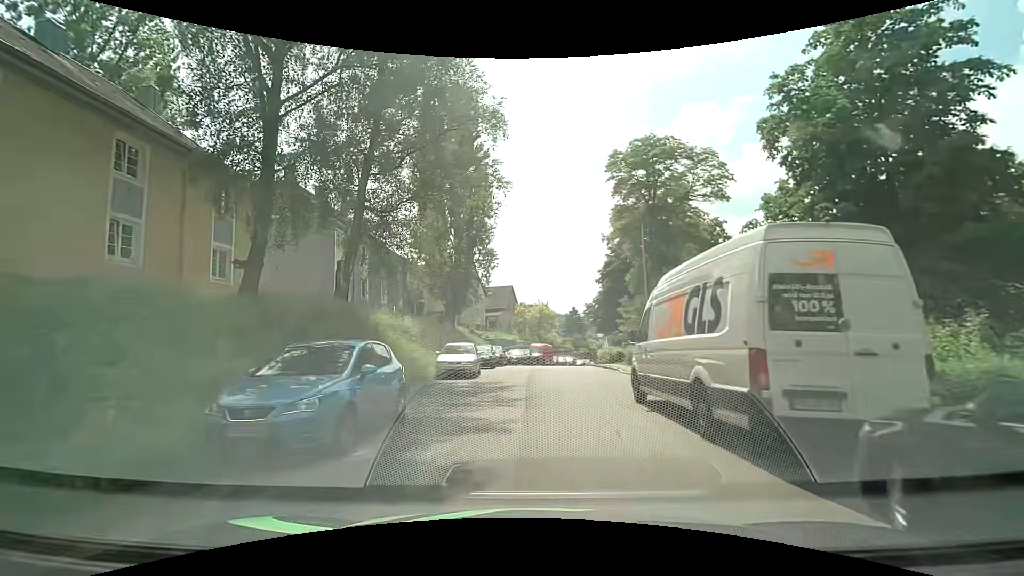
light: Day
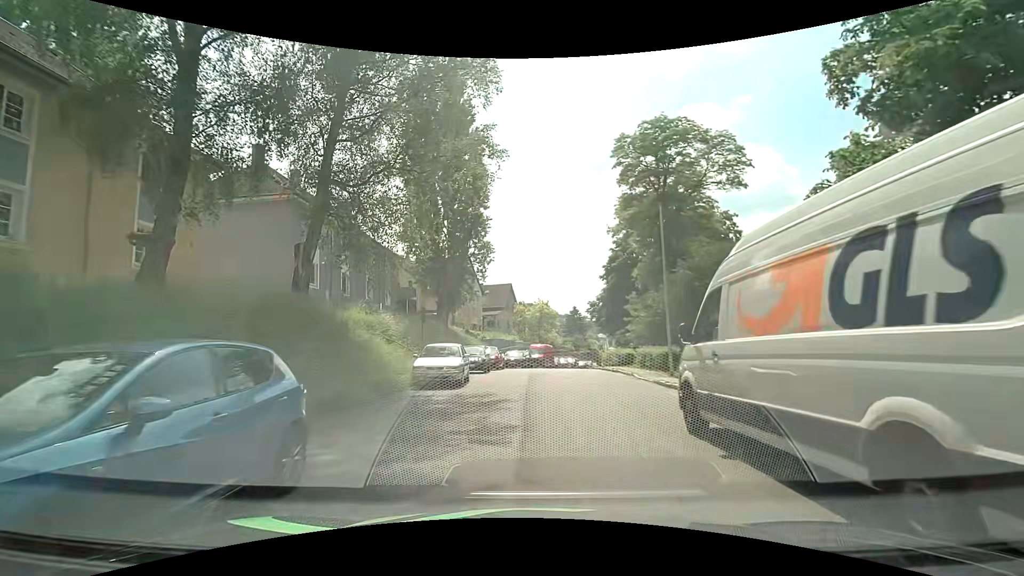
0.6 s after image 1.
(+0.1, +4.0) m; +1°
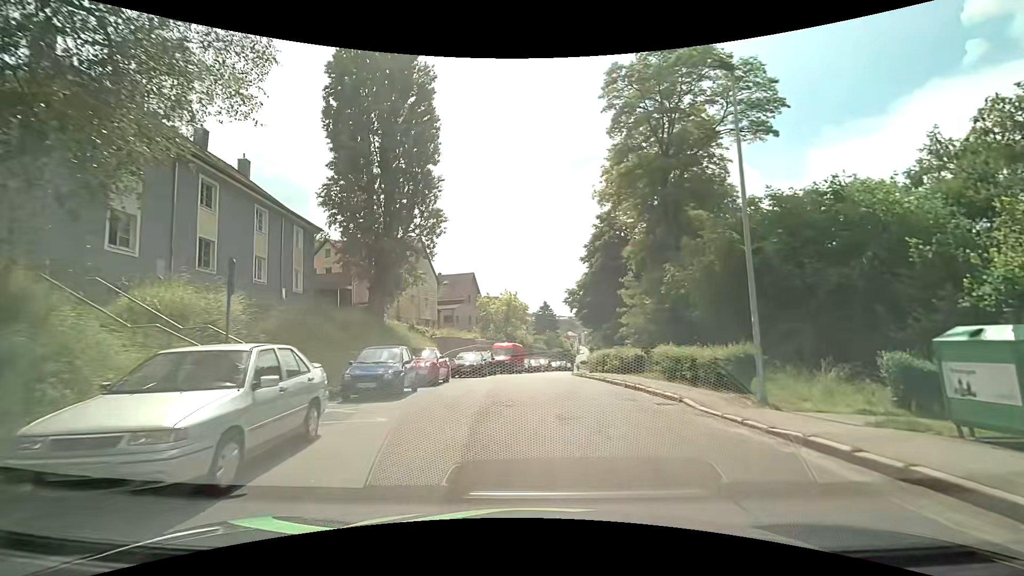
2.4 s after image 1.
(+0.2, +11.4) m; +4°
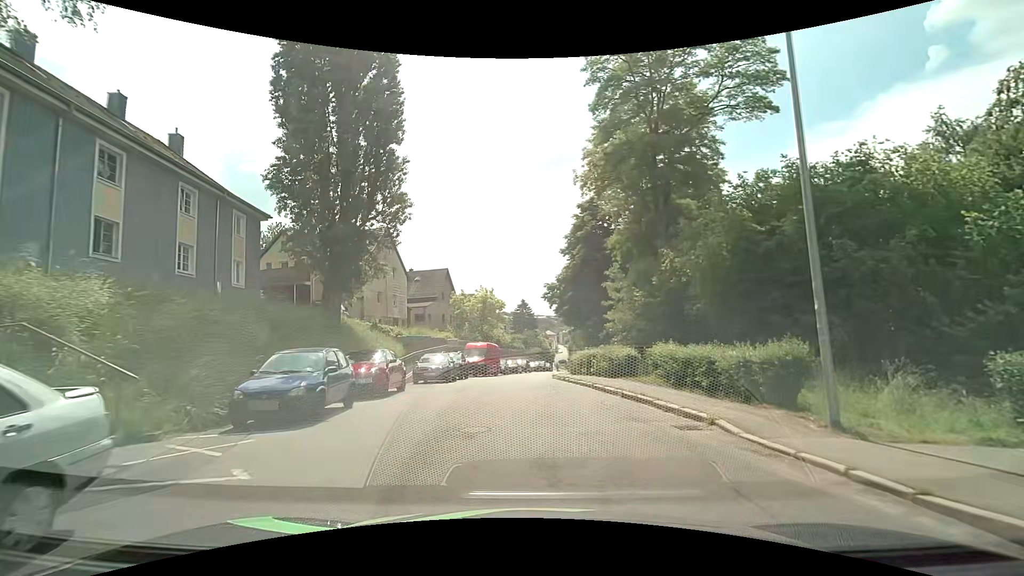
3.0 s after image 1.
(+0.1, +3.7) m; +2°
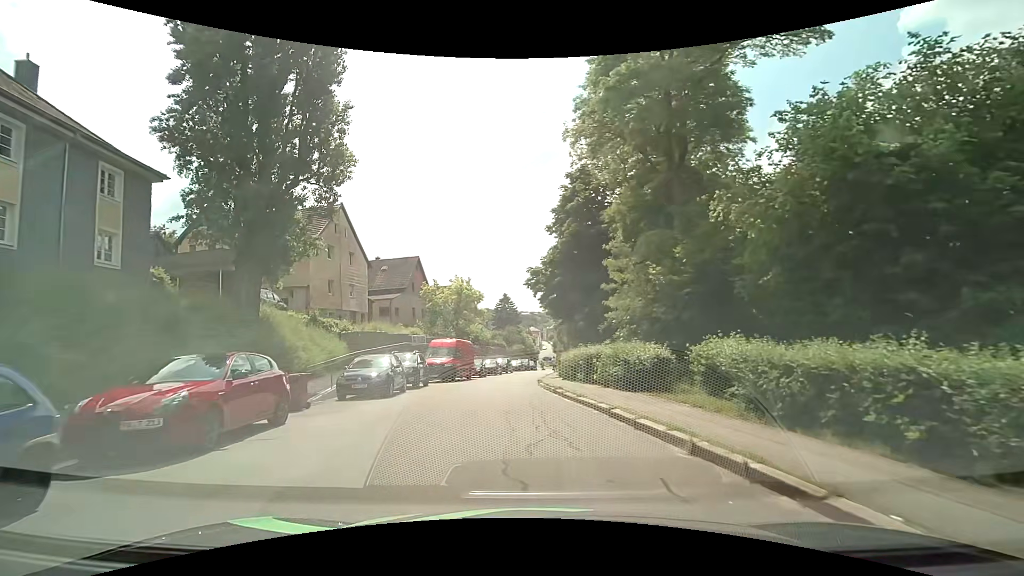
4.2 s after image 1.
(+0.2, +7.2) m; +2°
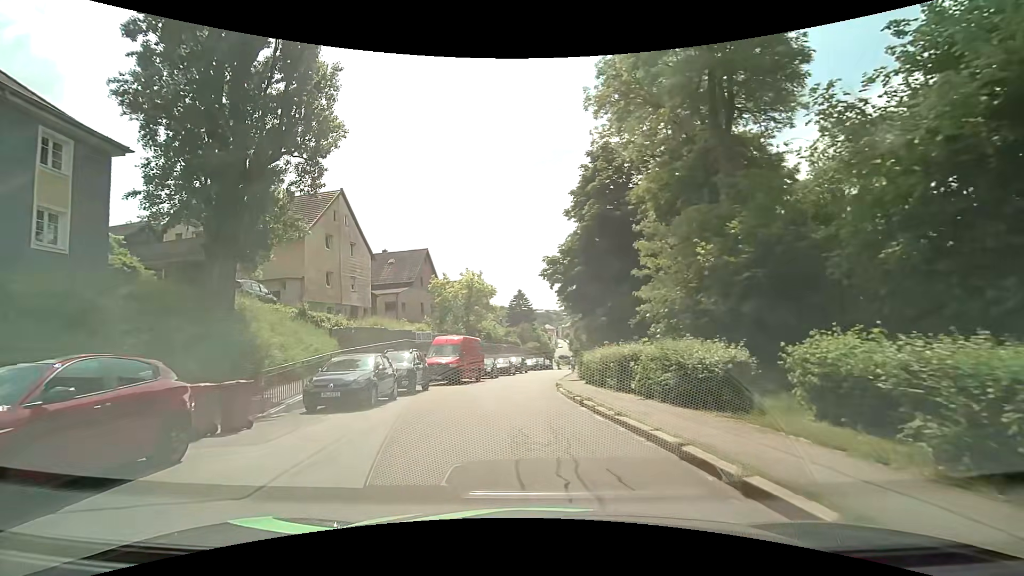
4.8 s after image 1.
(0.0, +3.6) m; -2°
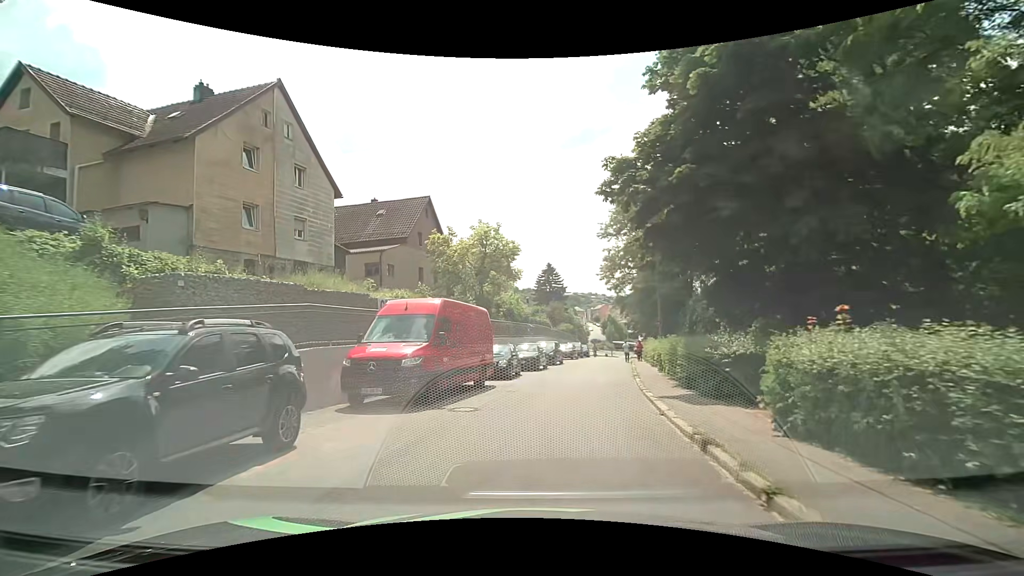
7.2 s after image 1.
(-0.4, +14.4) m; -2°
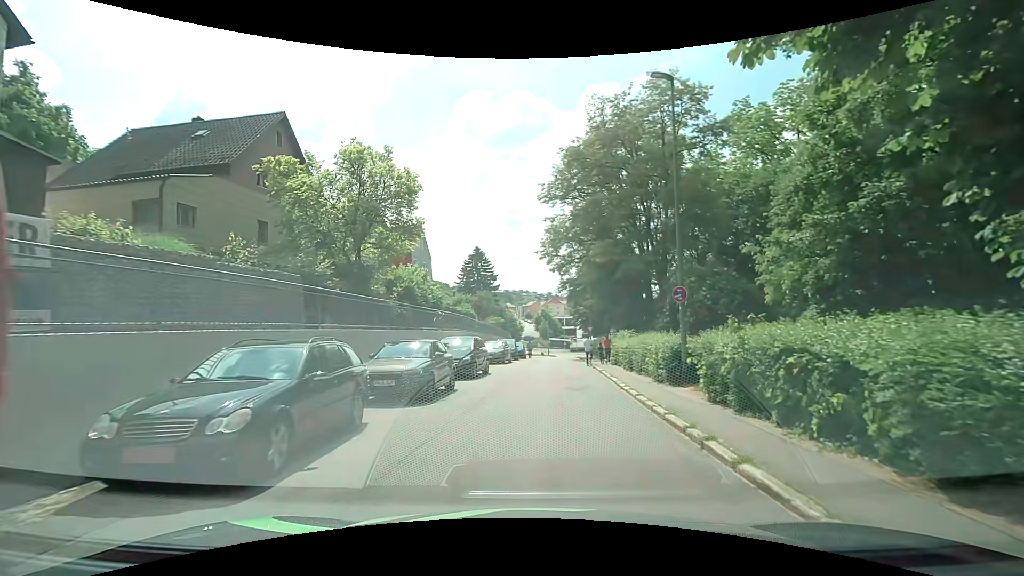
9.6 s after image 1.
(+0.8, +14.3) m; +7°
